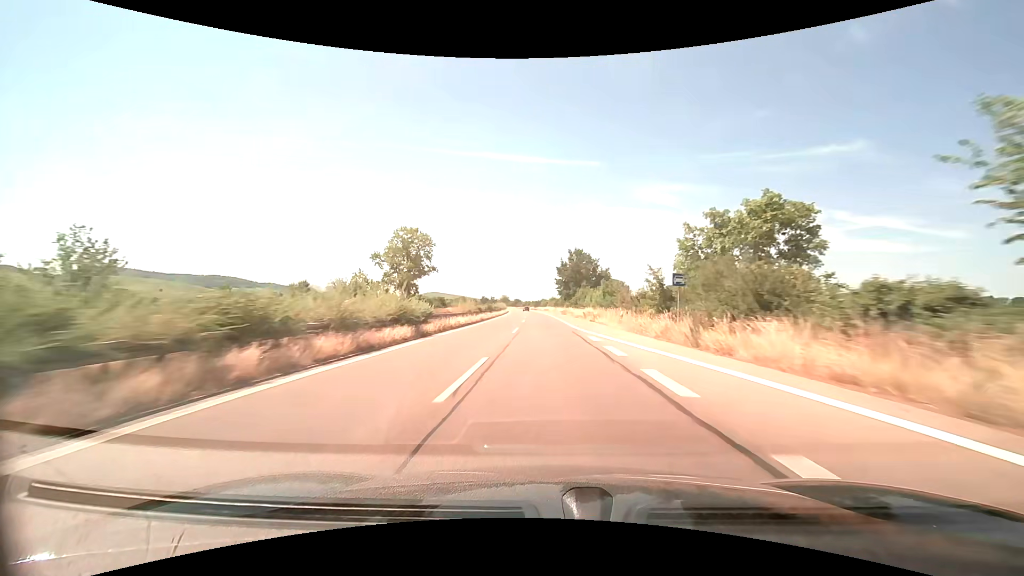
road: trunk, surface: asphalt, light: Day
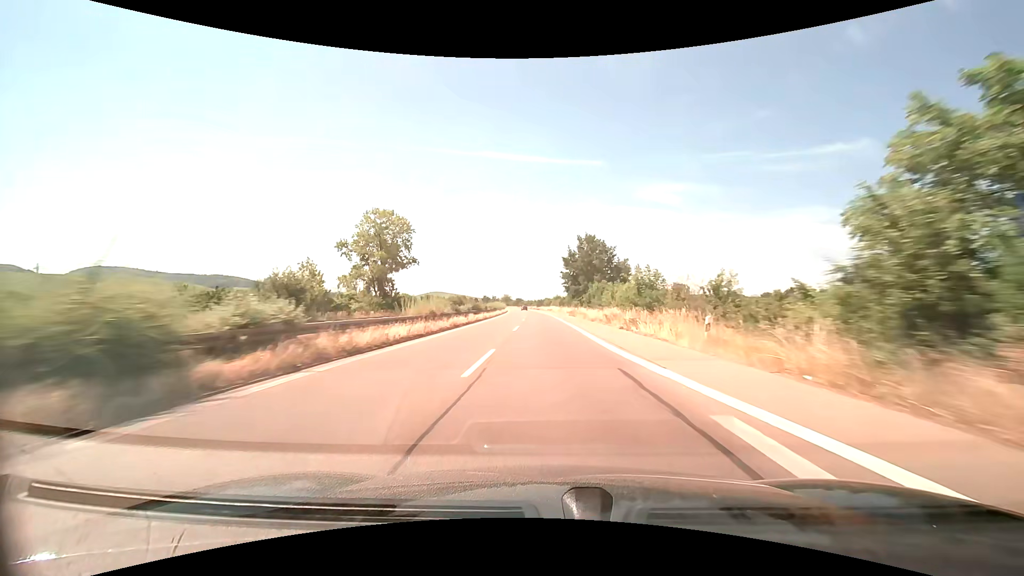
(-0.1, +16.3) m; 0°
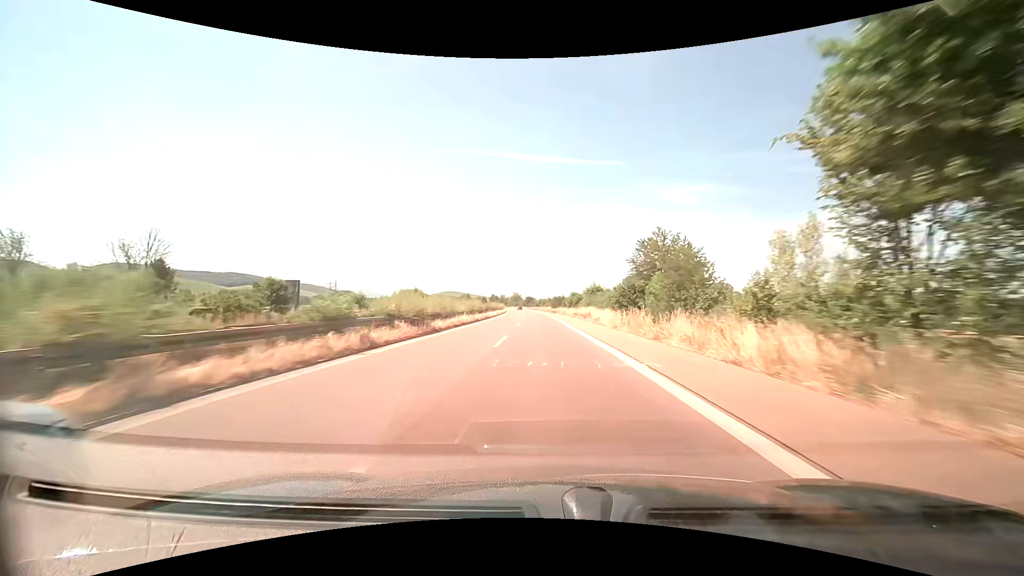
(-1.0, +65.3) m; -2°
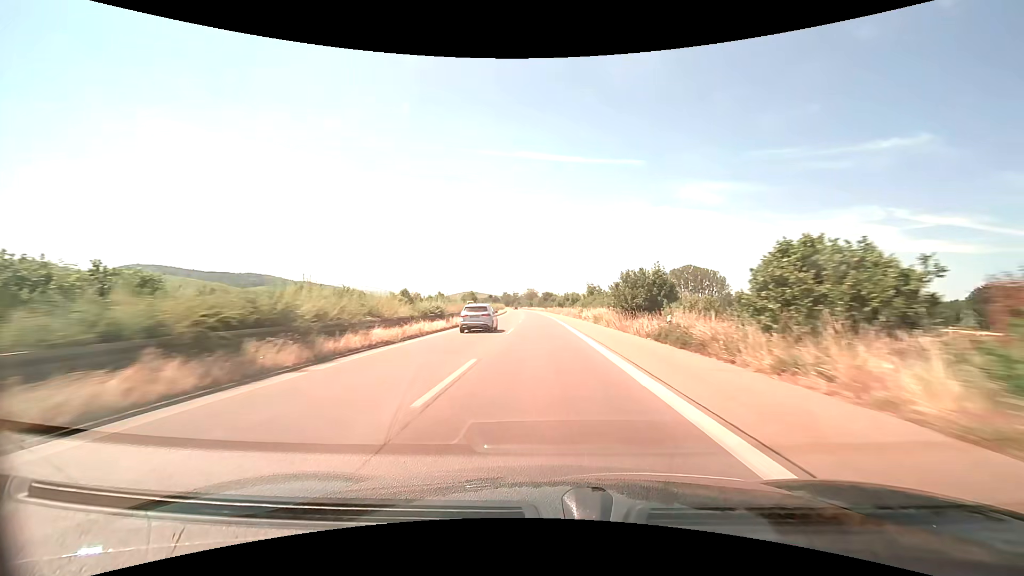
(-1.4, +81.7) m; -2°
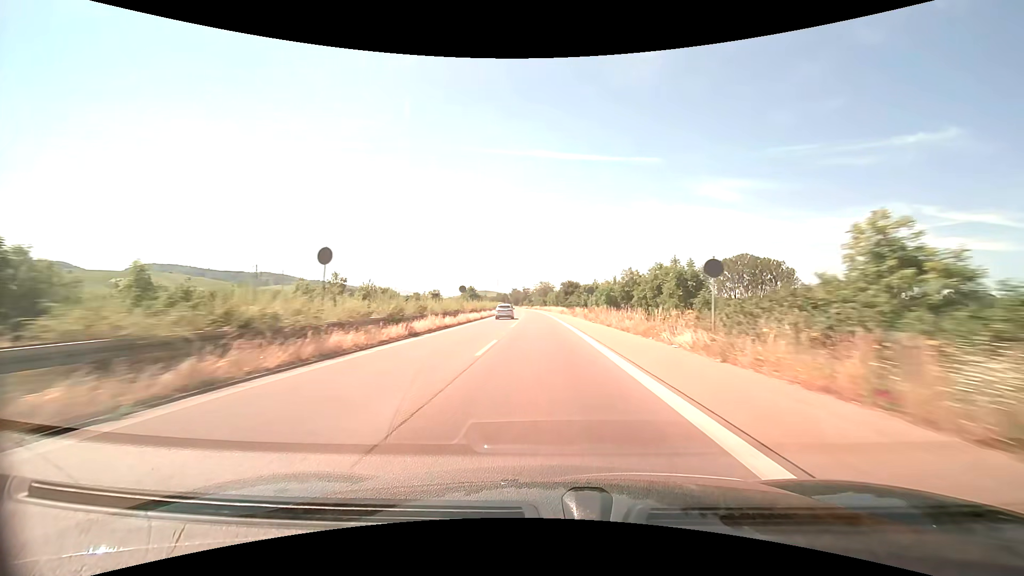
(-1.1, +65.3) m; -2°
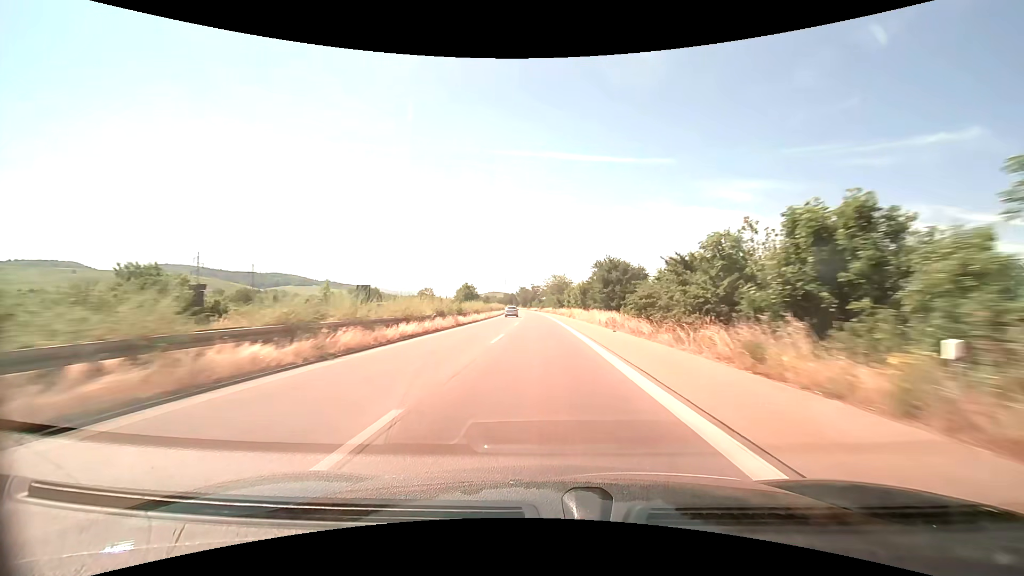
(-0.6, +49.0) m; -1°
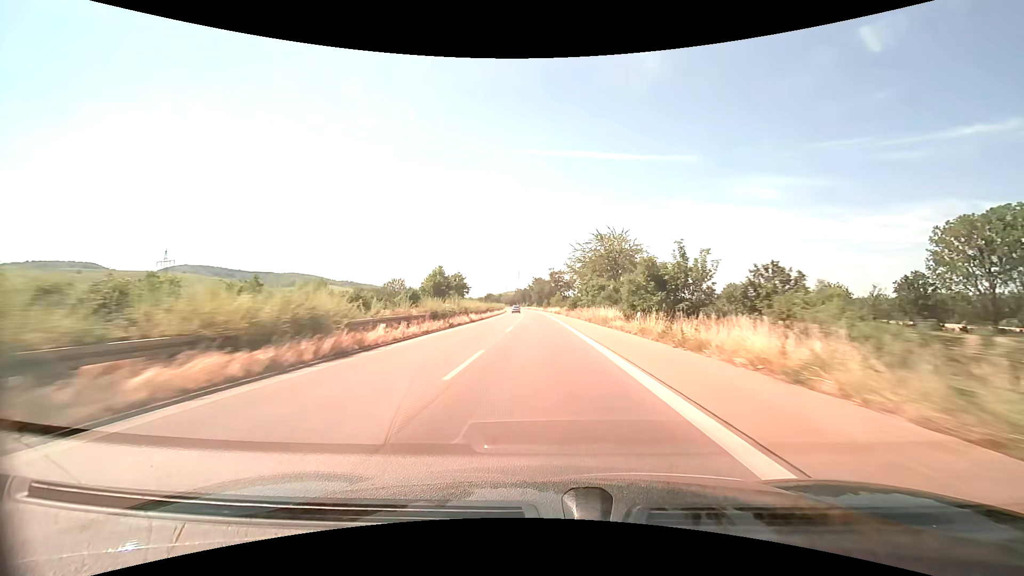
(-1.8, +81.7) m; -3°
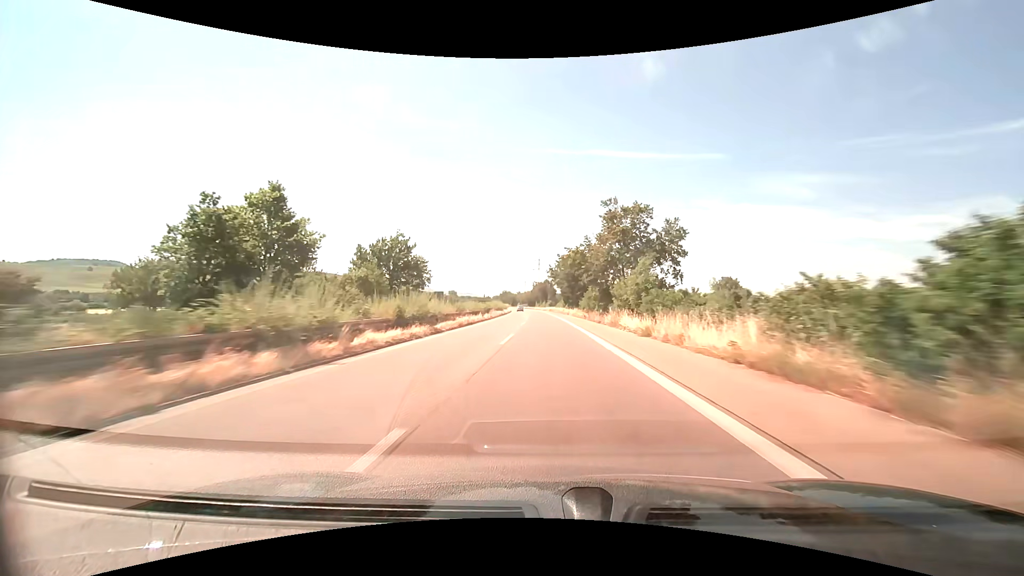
(-1.8, +81.7) m; -3°
(0, +10) (0, +20) (0, +30) (0, +40) (0, +50) (-1, +60) (-1, +70) (-1, +80) (-2, +90) (-2, +100) m
